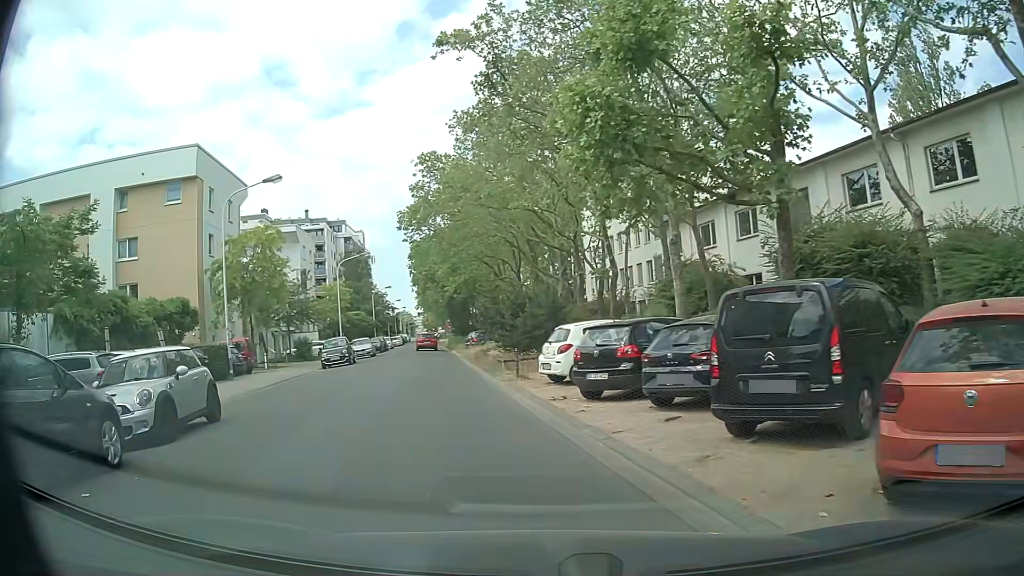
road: secondary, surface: asphalt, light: Day
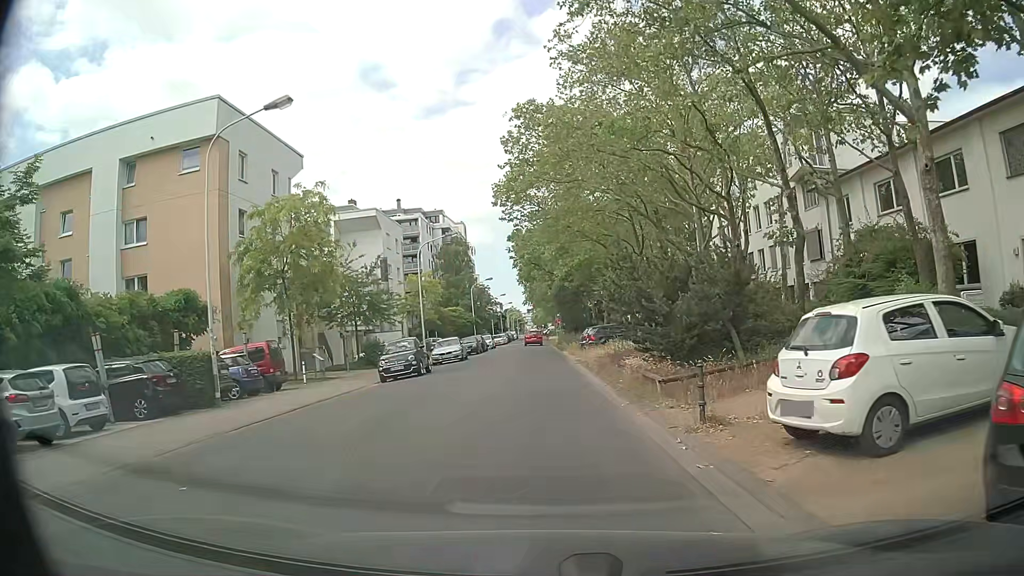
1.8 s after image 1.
(-1.1, +10.0) m; -10°
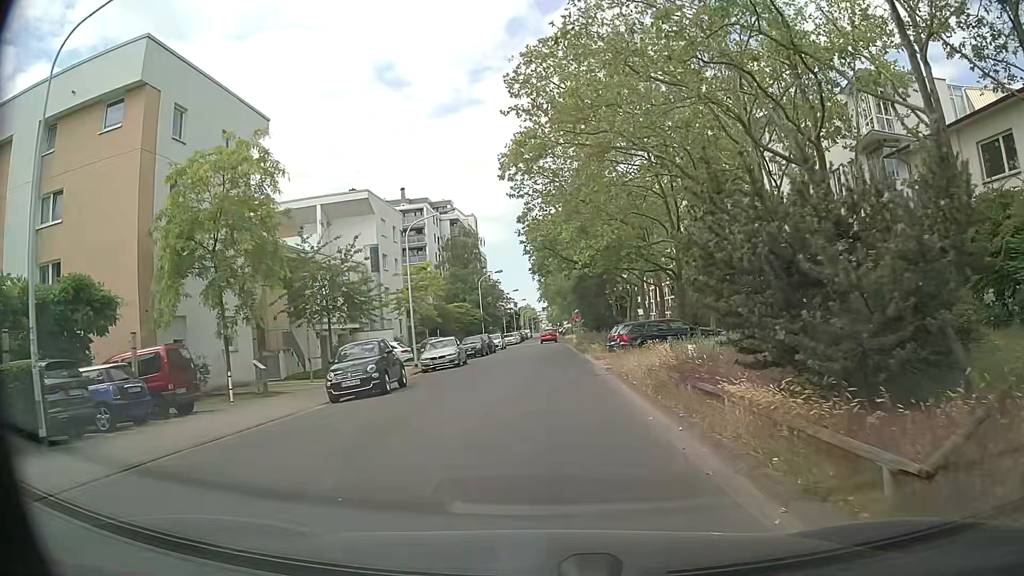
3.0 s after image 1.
(-0.1, +7.8) m; -1°
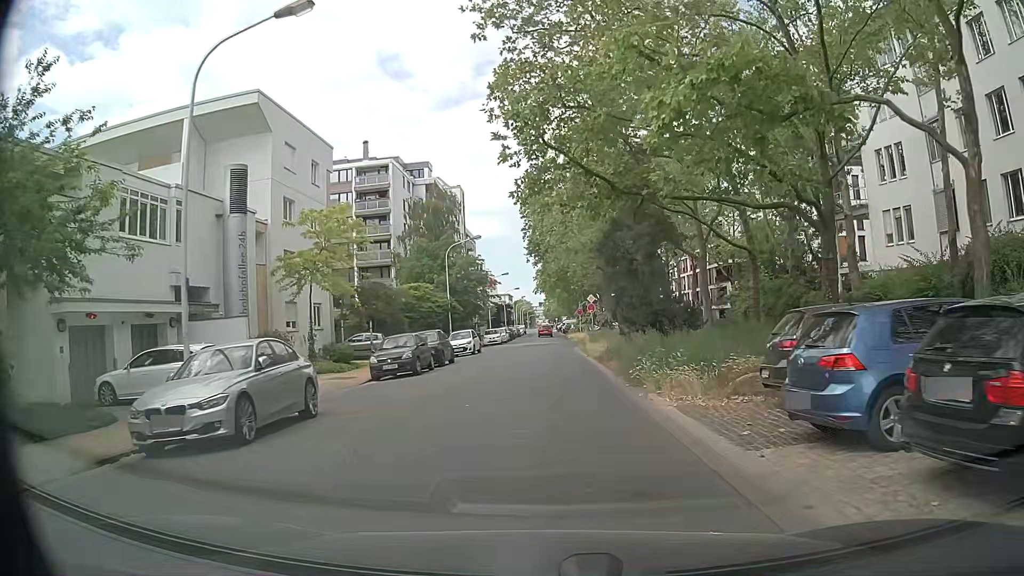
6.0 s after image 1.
(-0.1, +22.2) m; 0°
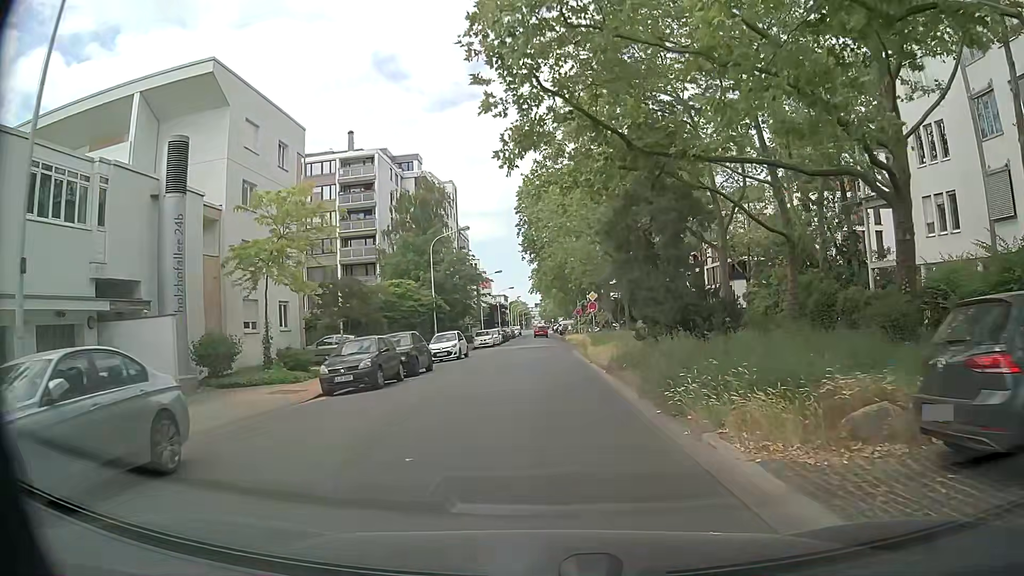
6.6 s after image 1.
(0.0, +4.7) m; 0°
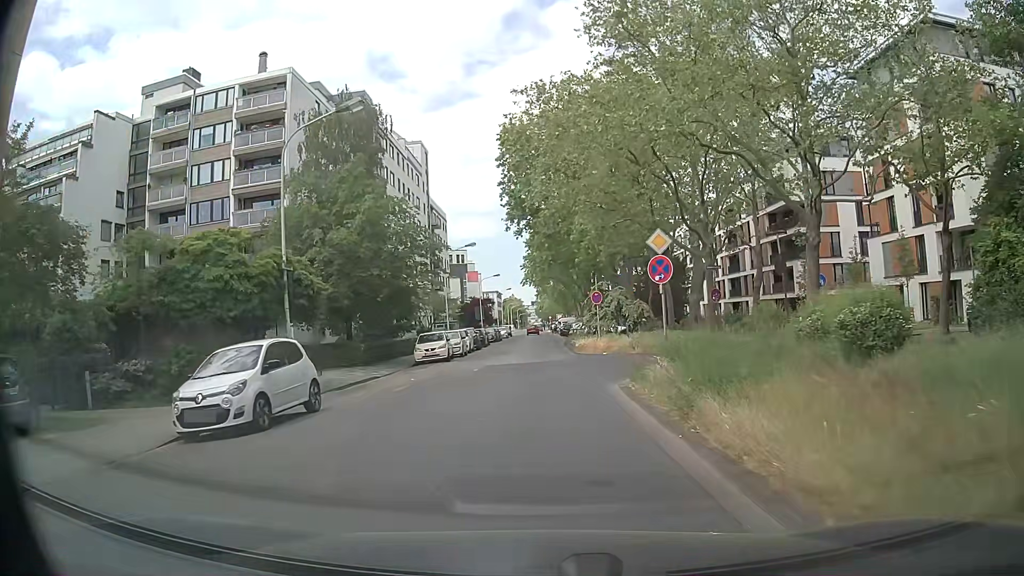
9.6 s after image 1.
(+0.3, +24.0) m; +1°
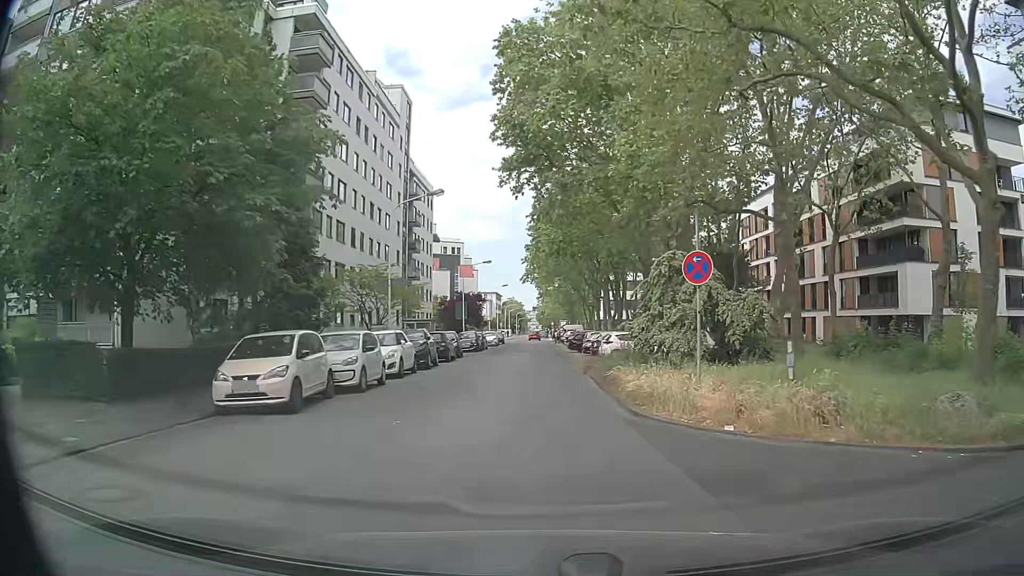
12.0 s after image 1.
(-0.3, +20.1) m; -1°
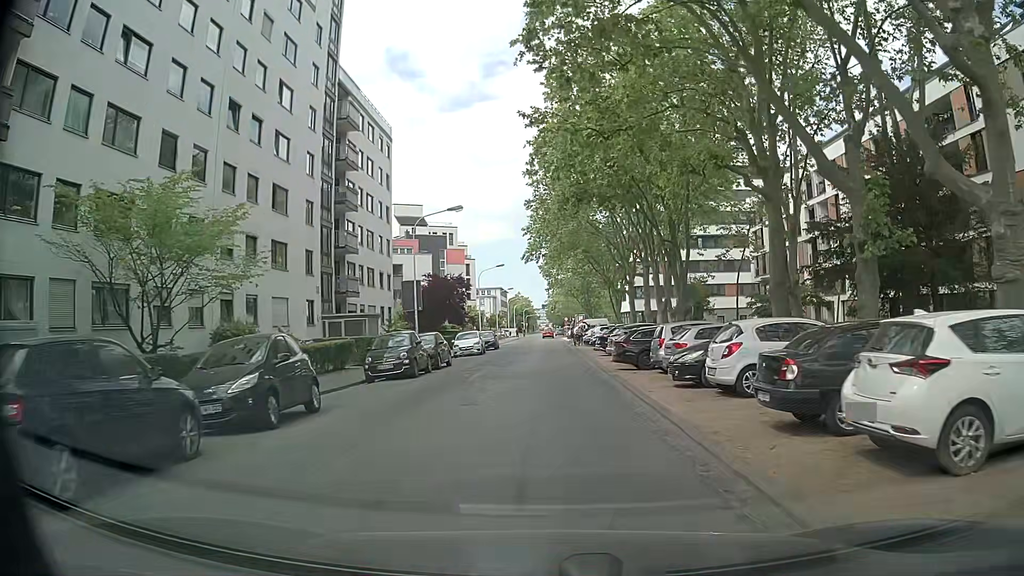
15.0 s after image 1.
(+0.2, +26.7) m; 0°
